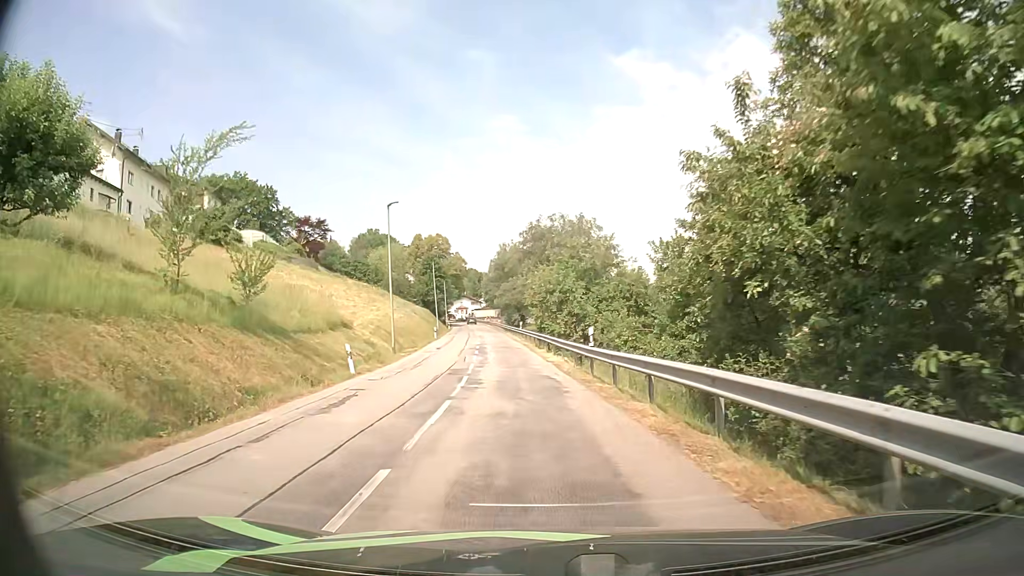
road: unclassified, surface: asphalt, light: Day
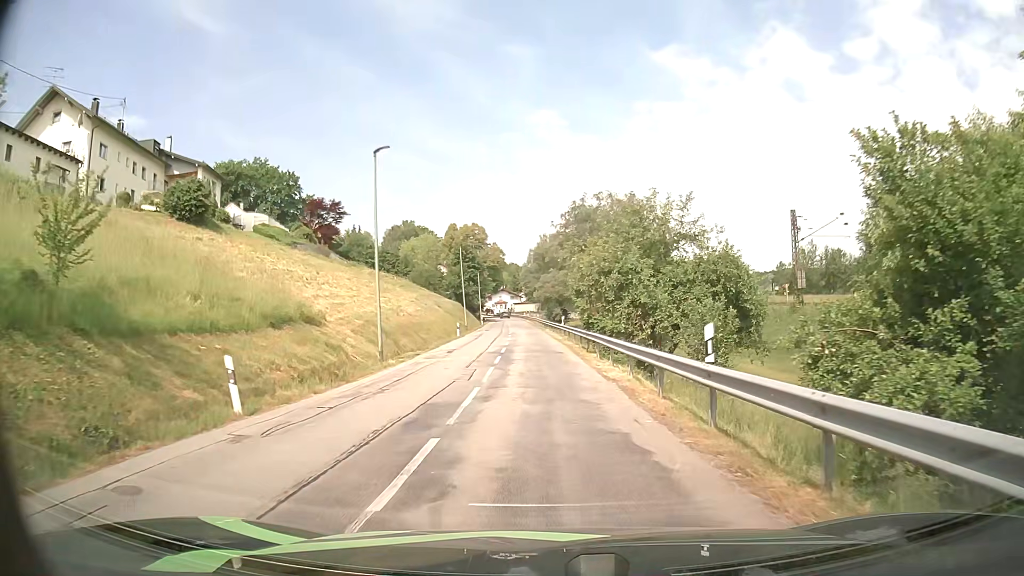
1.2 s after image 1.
(-0.3, +10.6) m; -3°
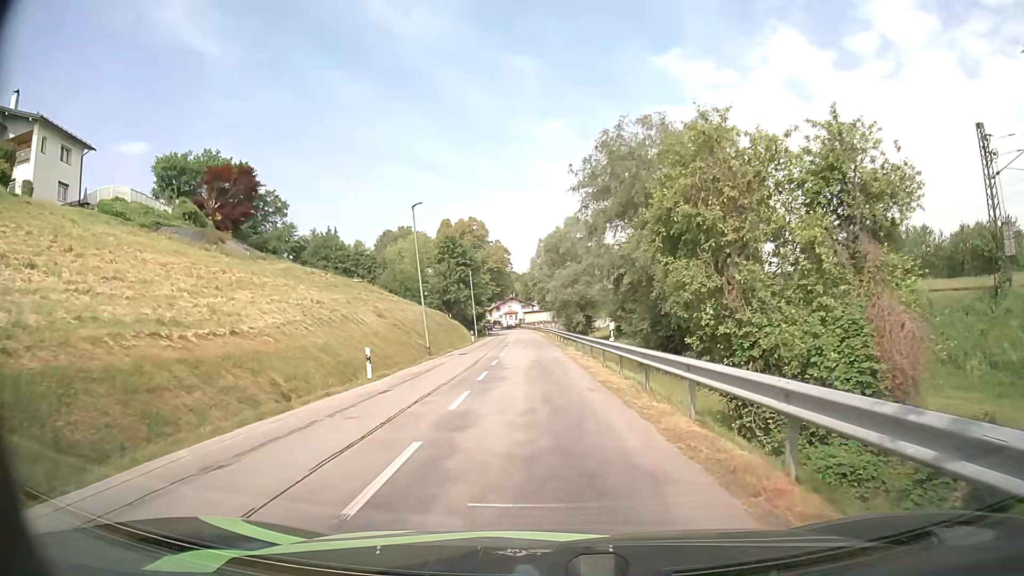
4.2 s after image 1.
(-0.4, +27.7) m; -1°
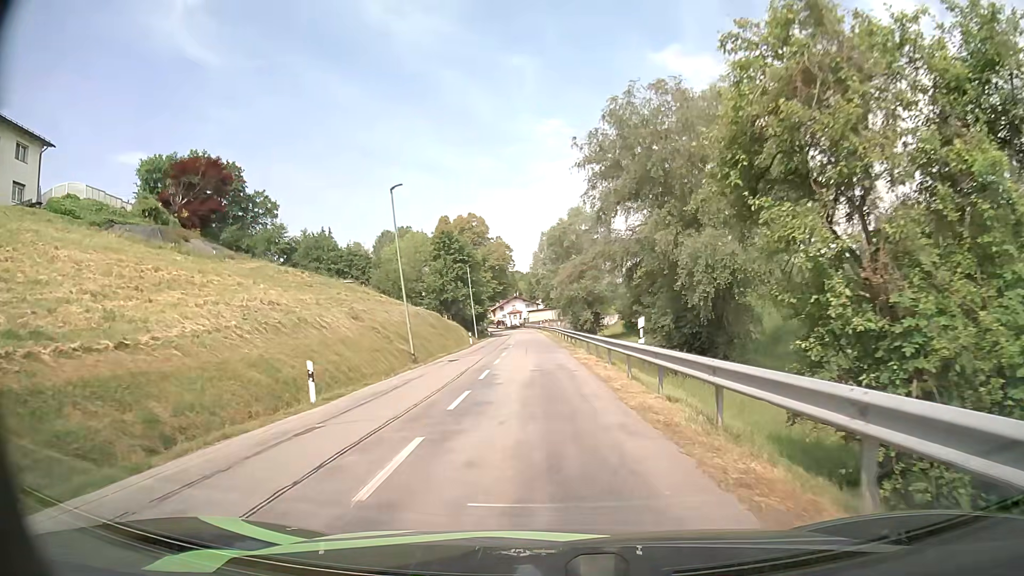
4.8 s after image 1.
(0.0, +5.6) m; 0°
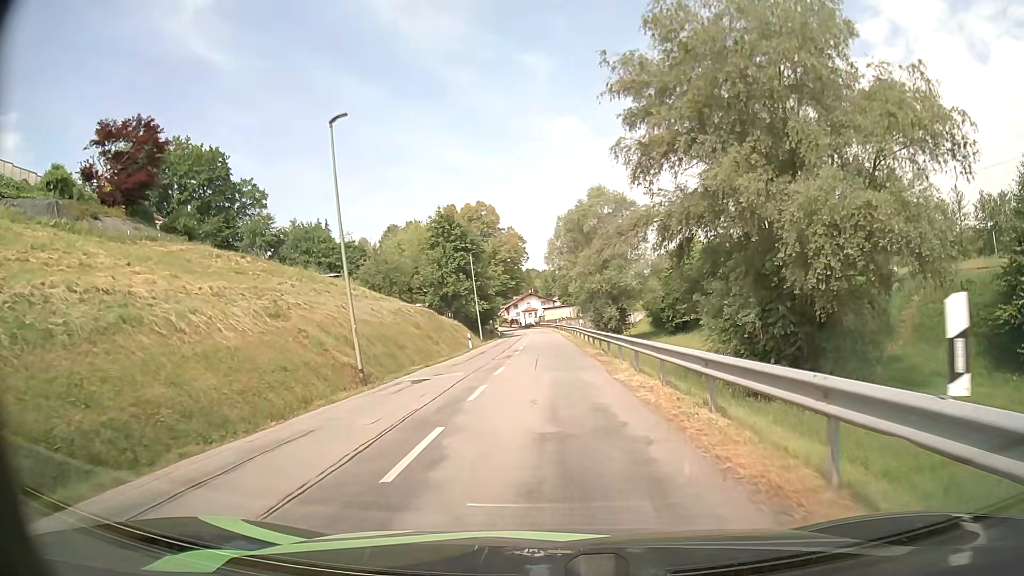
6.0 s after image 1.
(-0.3, +11.2) m; -2°
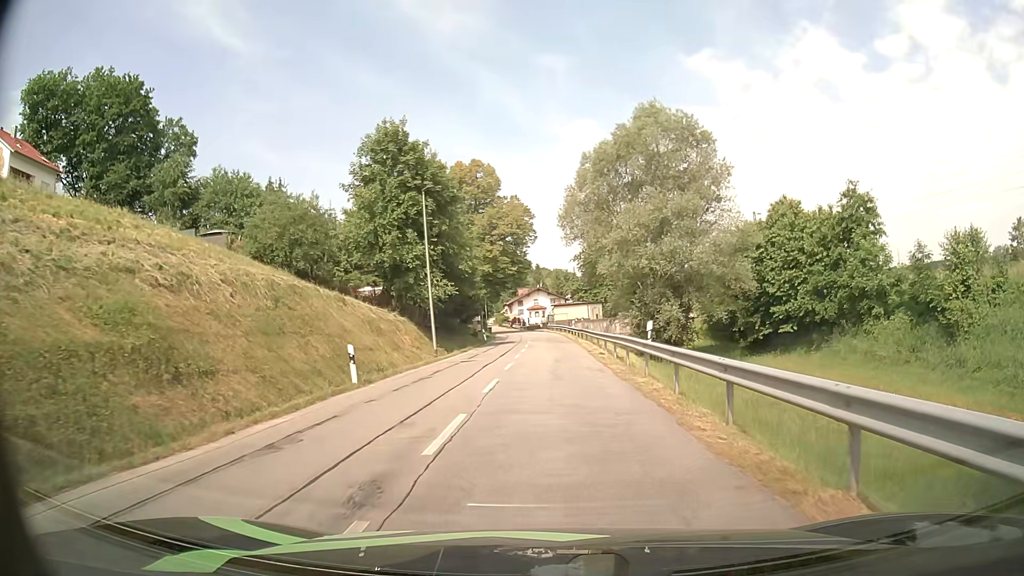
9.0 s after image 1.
(-0.3, +28.1) m; -1°
